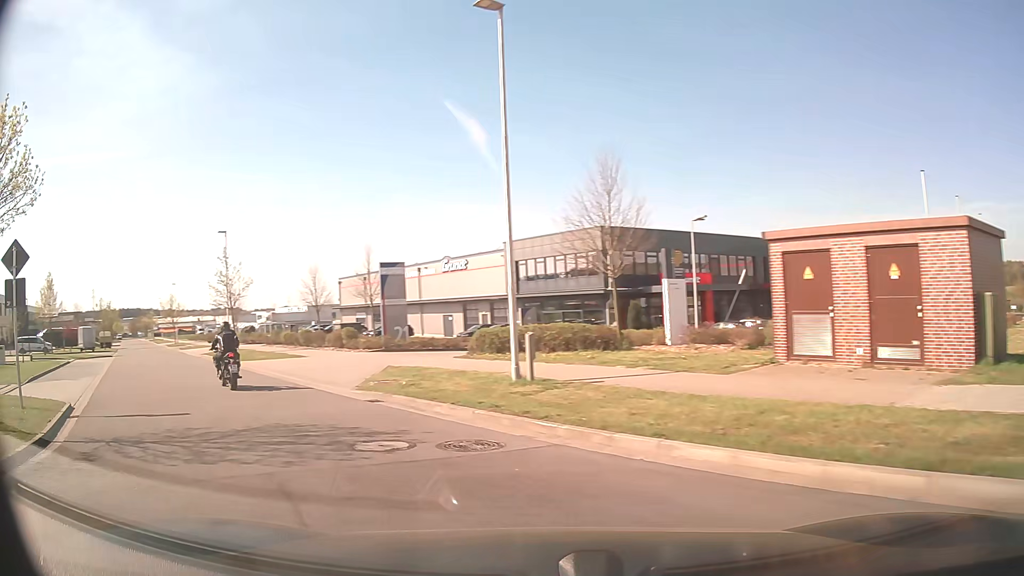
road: residential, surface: asphalt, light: Day
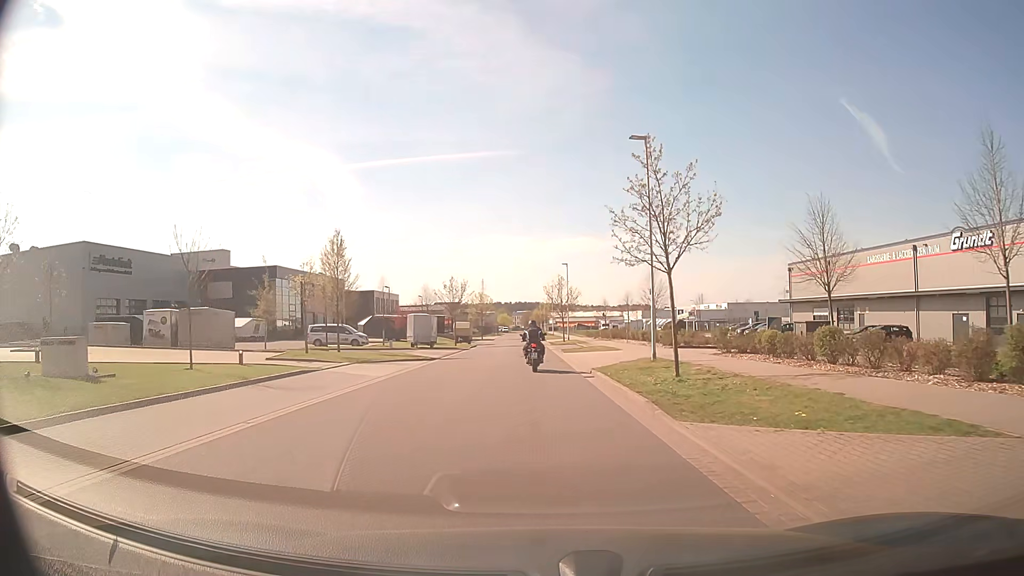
(-9.5, +20.1) m; -35°
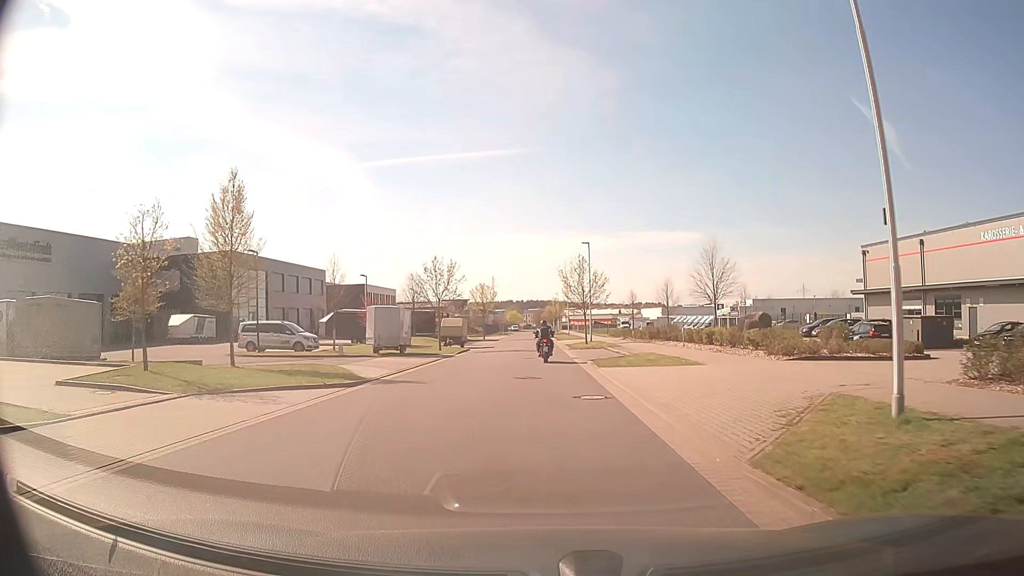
(-0.2, +15.9) m; -1°
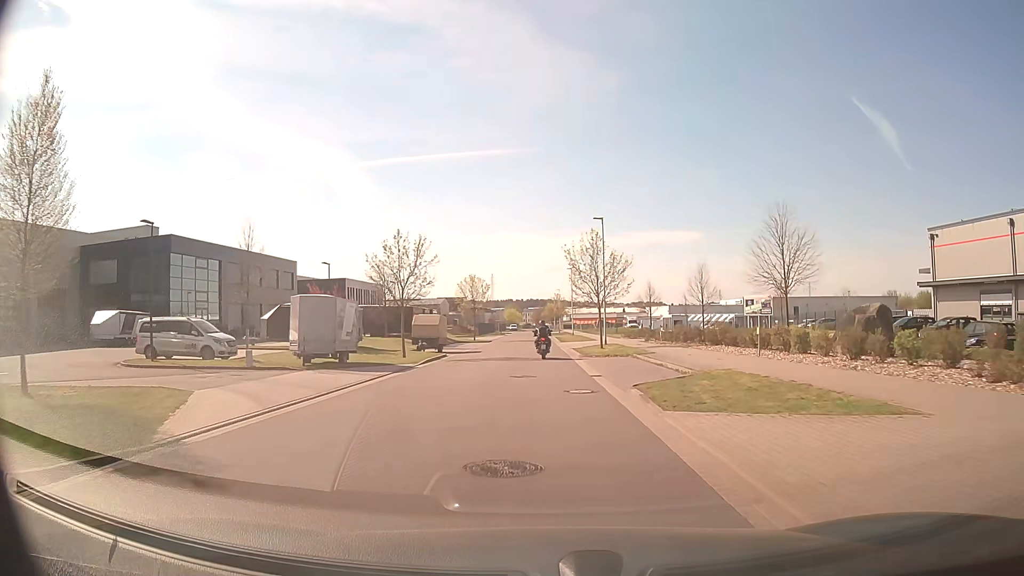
(0.0, +11.9) m; 0°
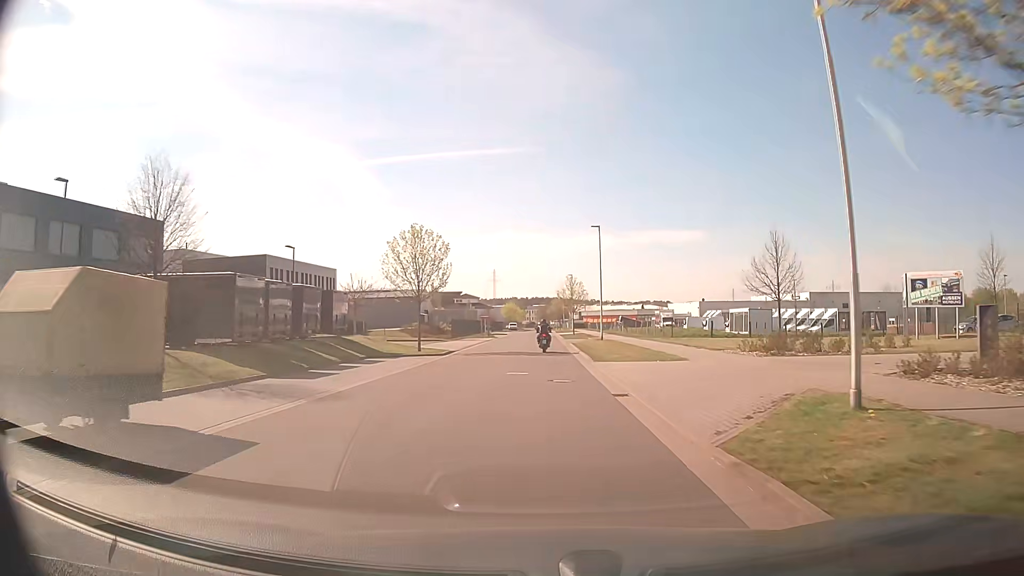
(-0.2, +33.4) m; -1°
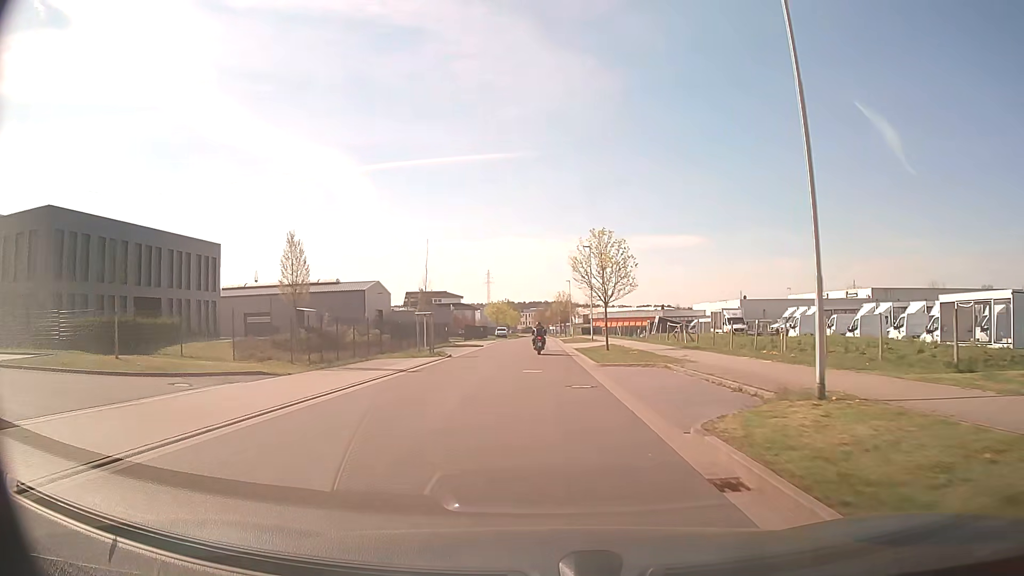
(0.0, +37.0) m; 0°
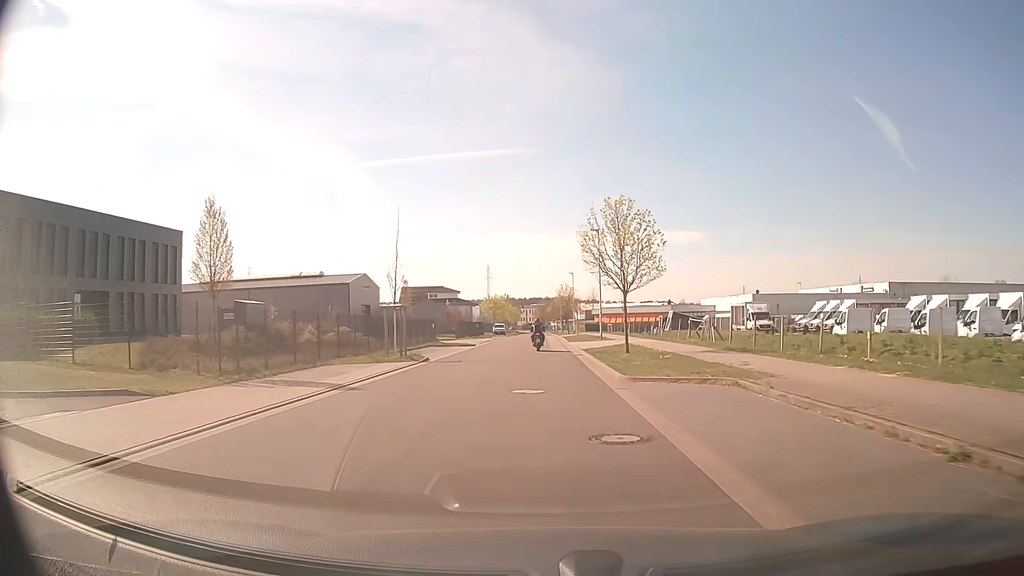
(0.0, +7.6) m; 0°
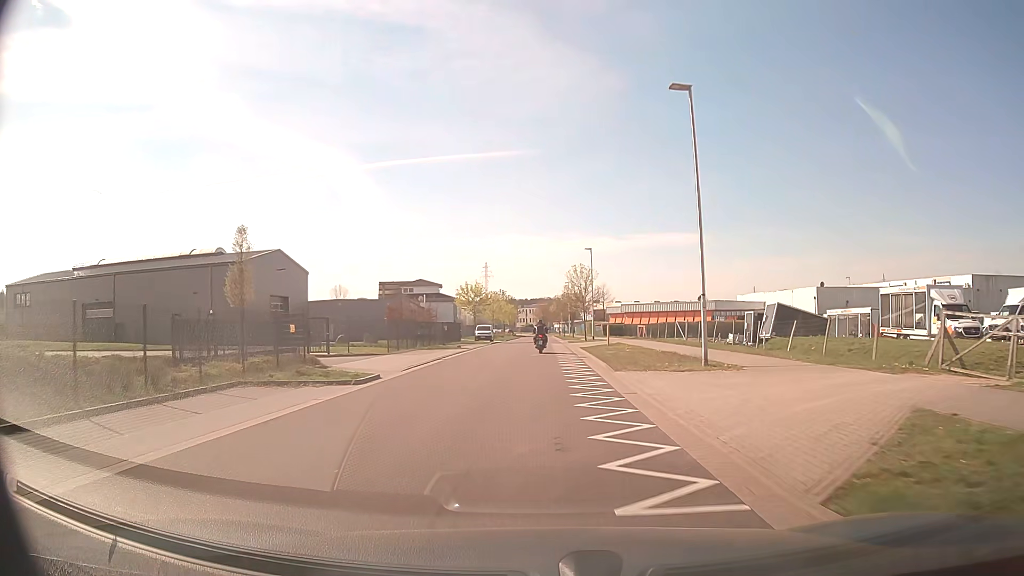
(-0.1, +29.8) m; 0°
(0, +10) (0, +20) (0, +30) (0, +40) (0, +50) (0, +60) (0, +70) (0, +80) (0, +90) (0, +100) m
